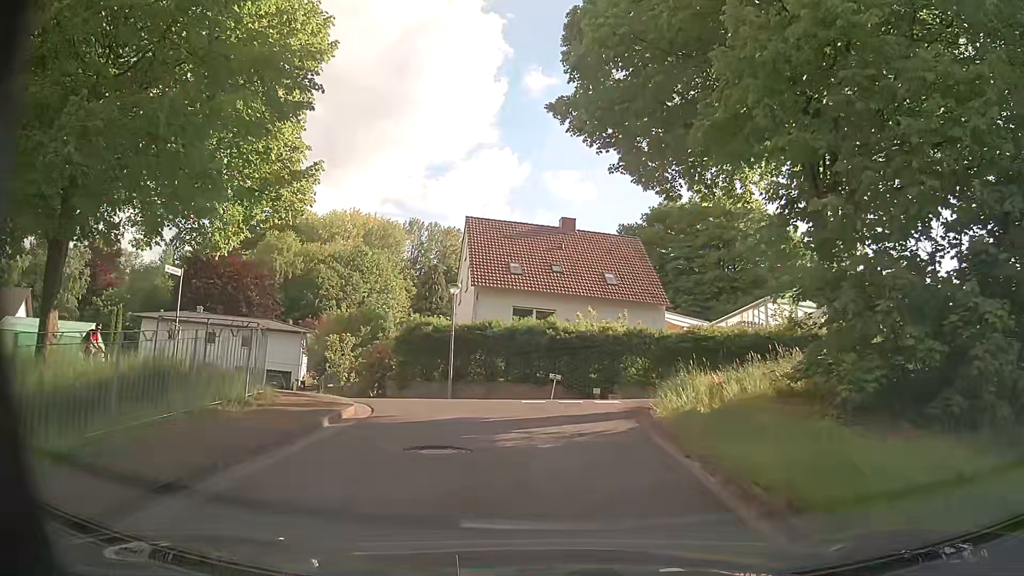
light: Day
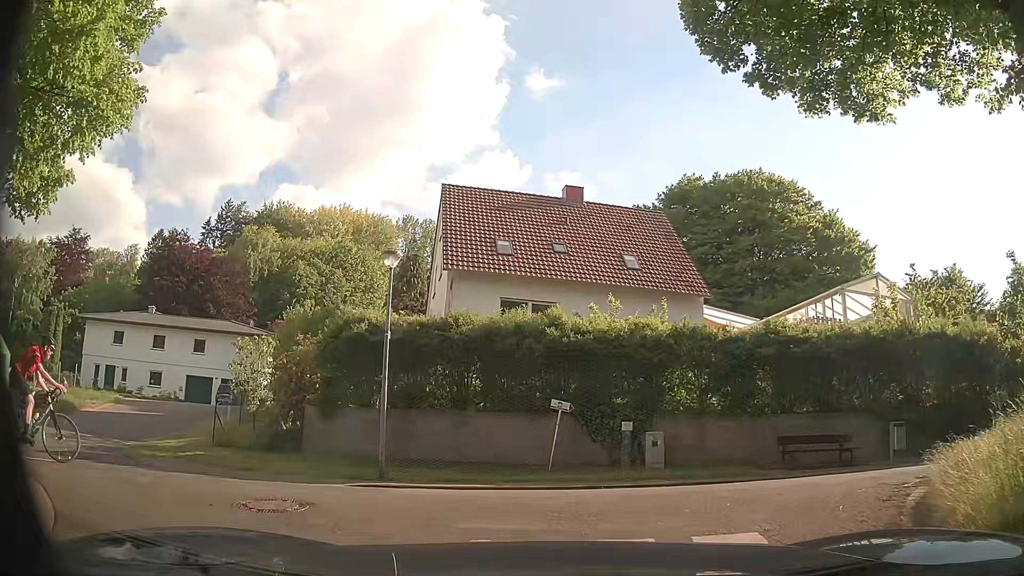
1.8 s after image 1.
(0.0, +9.2) m; 0°
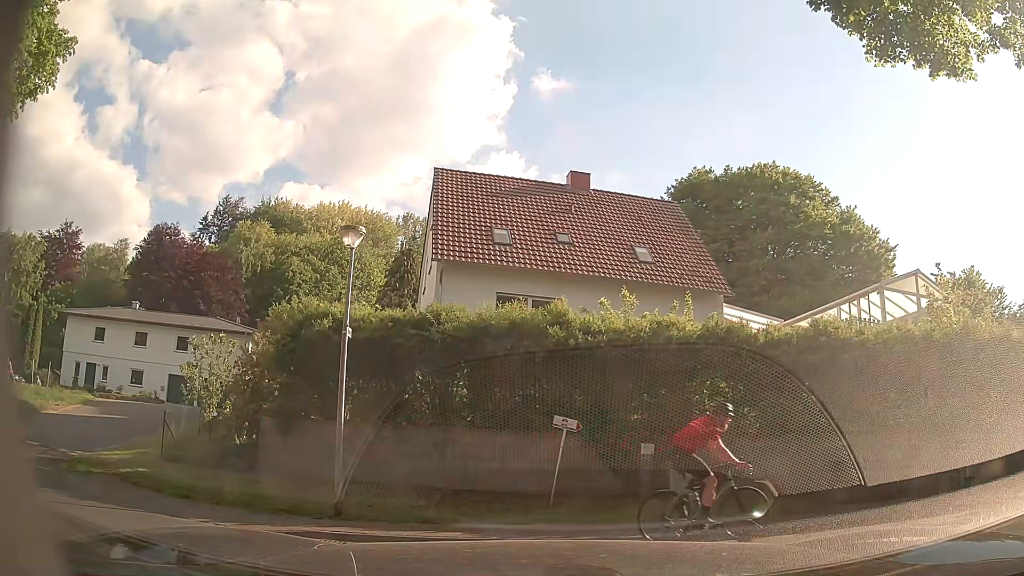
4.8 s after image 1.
(0.0, +2.9) m; -1°
